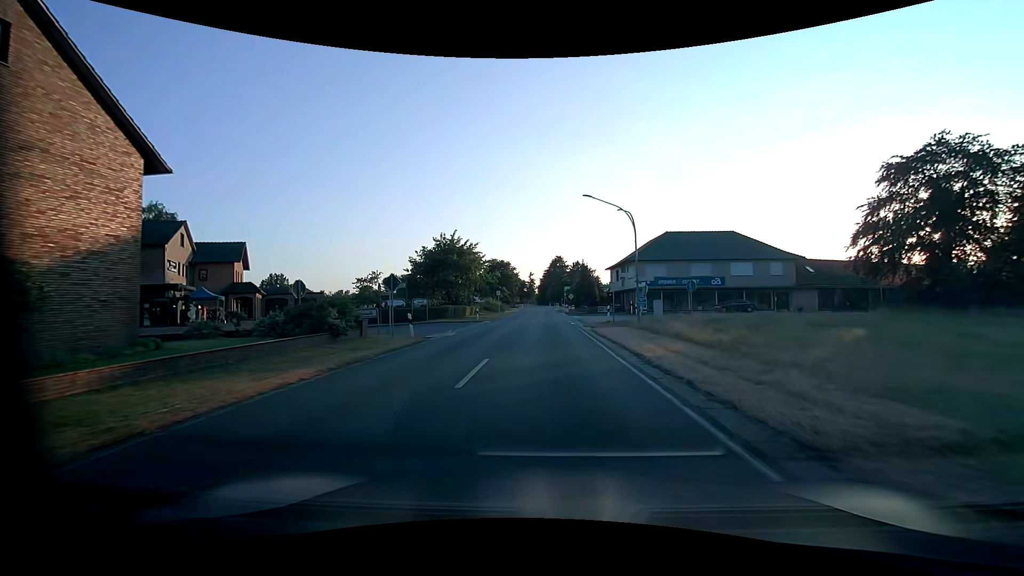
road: secondary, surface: asphalt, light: Day
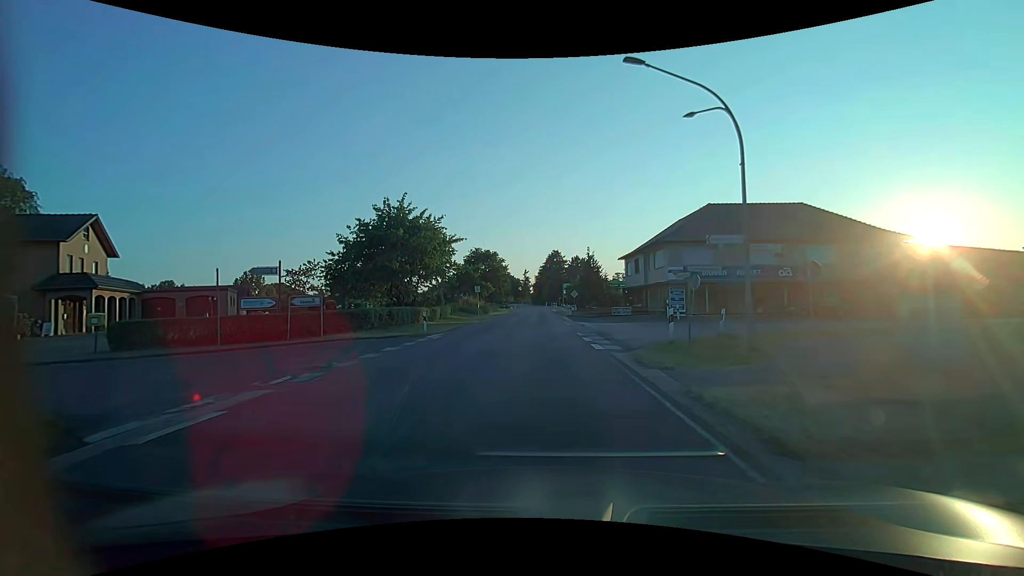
(+0.1, +17.0) m; +1°
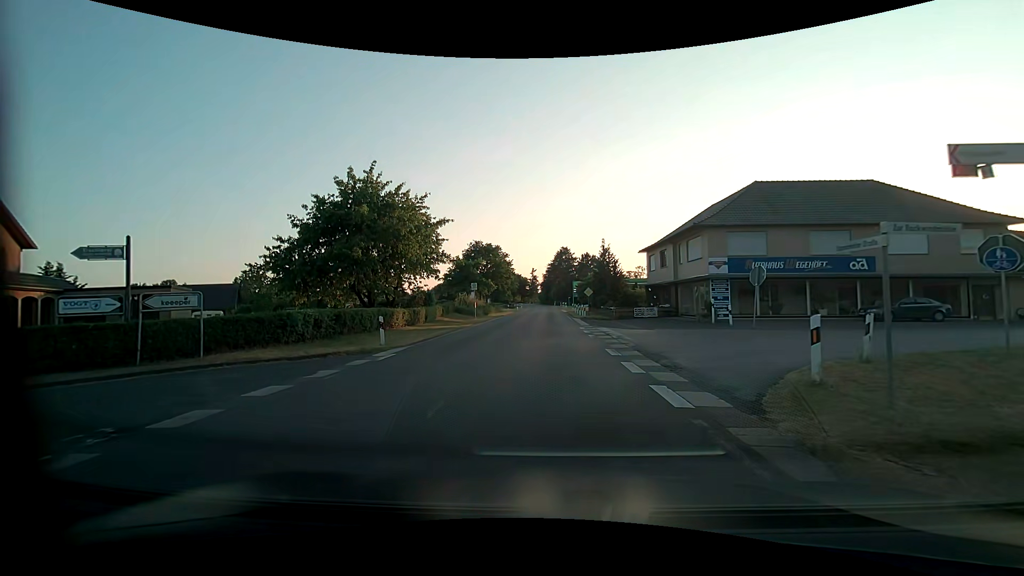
(-0.1, +7.6) m; -1°
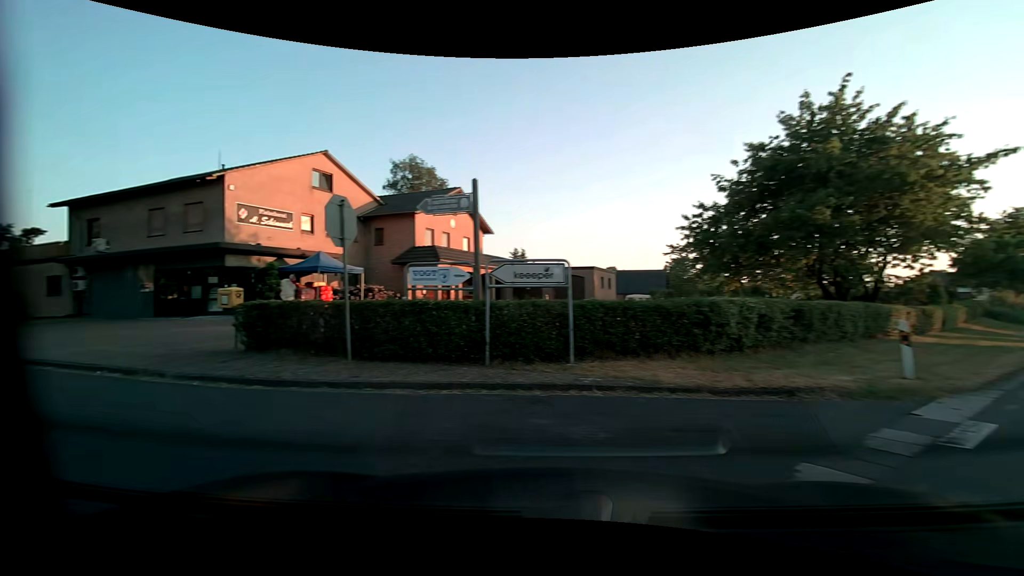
(-2.0, +7.0) m; -48°
